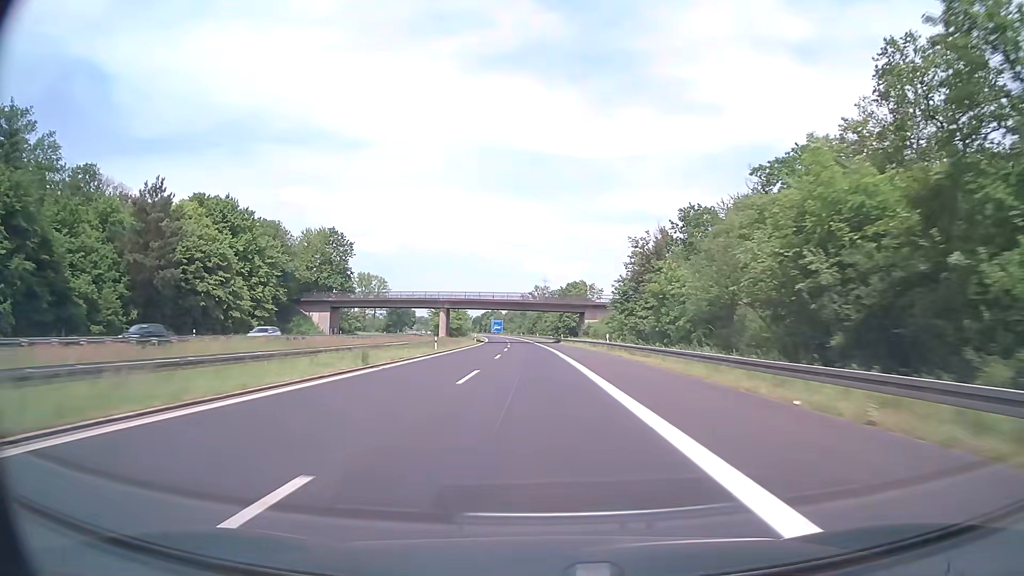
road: motorway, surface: asphalt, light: Day
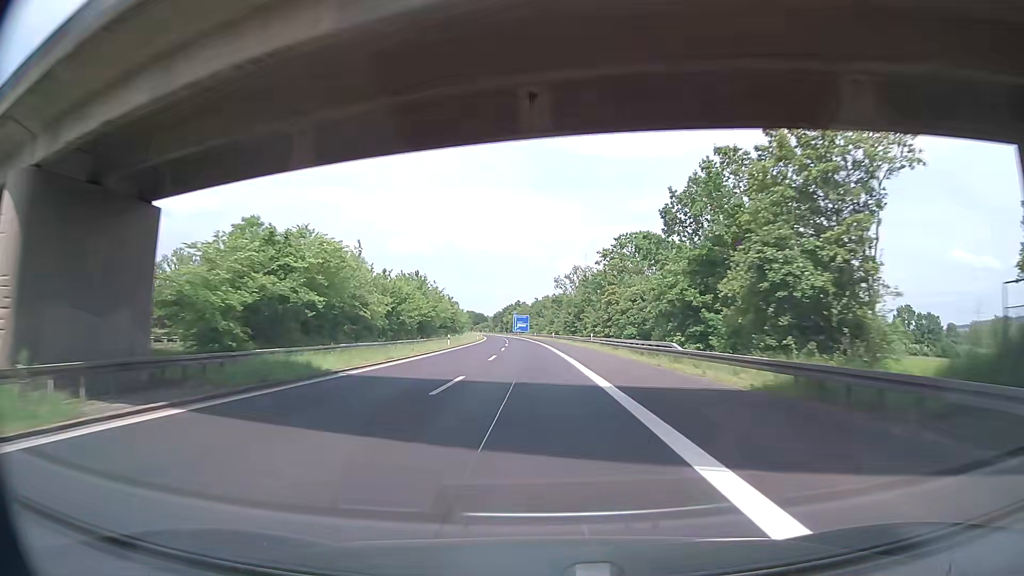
(-2.5, +95.1) m; -3°
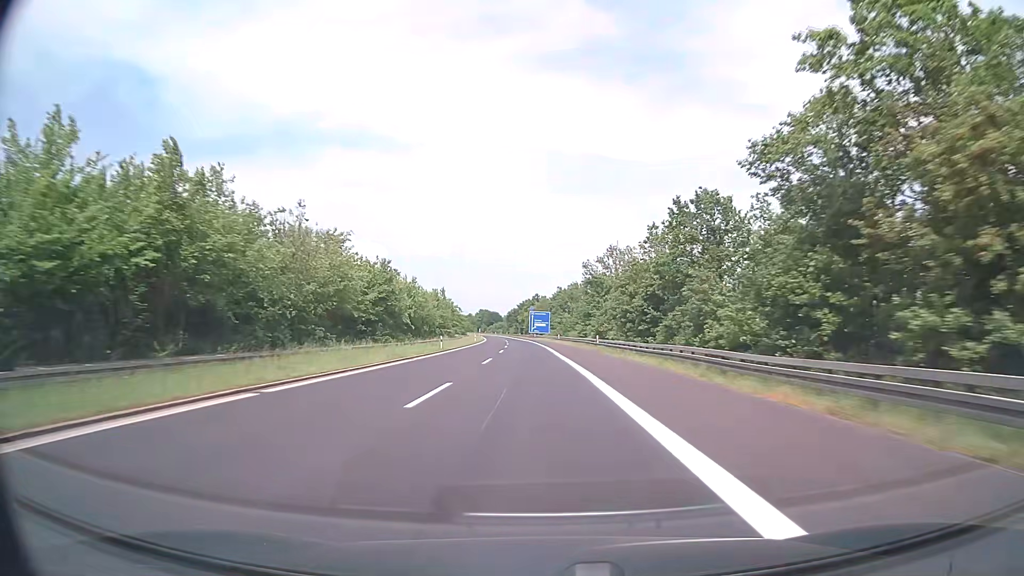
(-0.9, +57.0) m; -2°
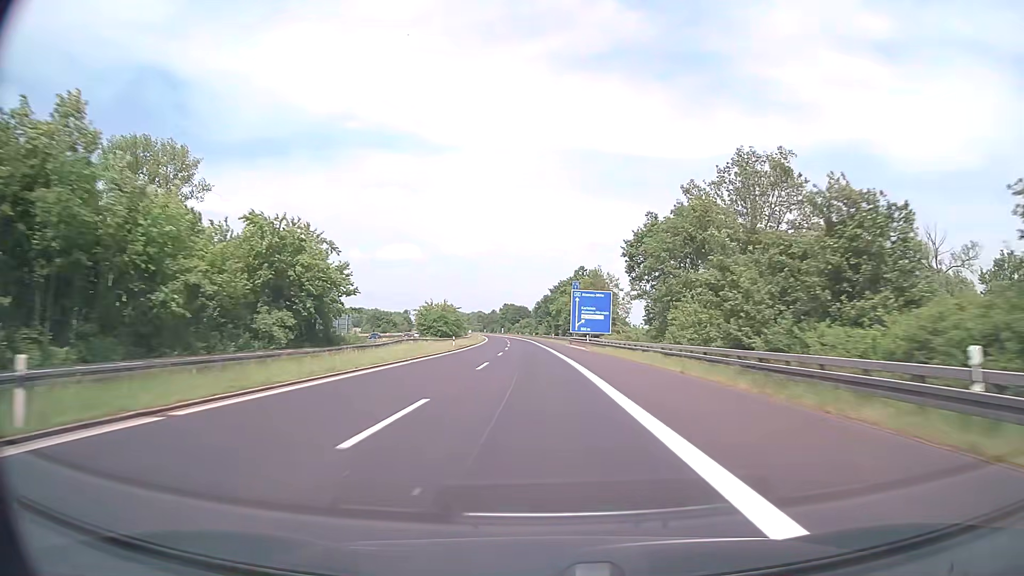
(-2.8, +95.0) m; -3°
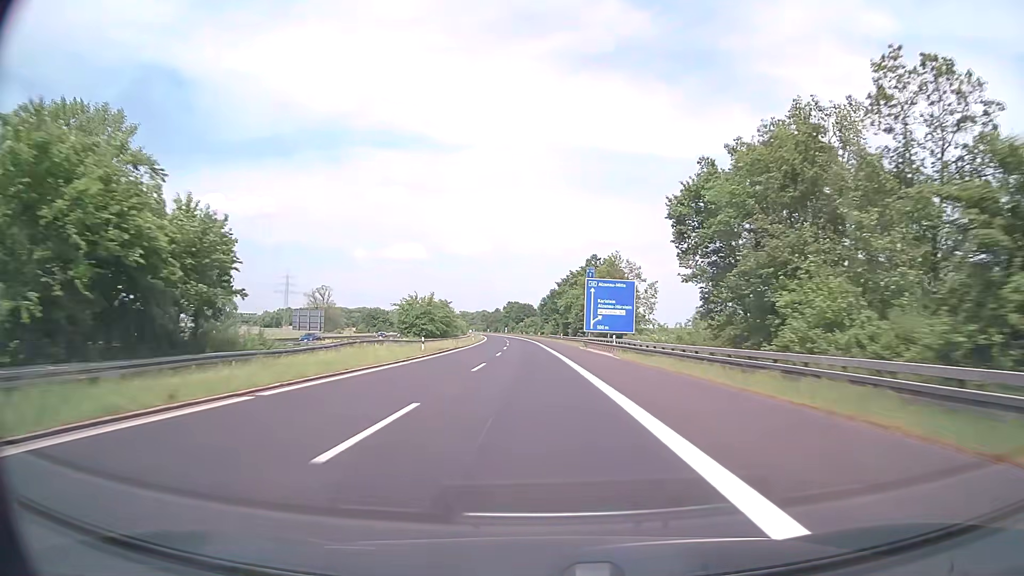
(-0.1, +19.0) m; -1°
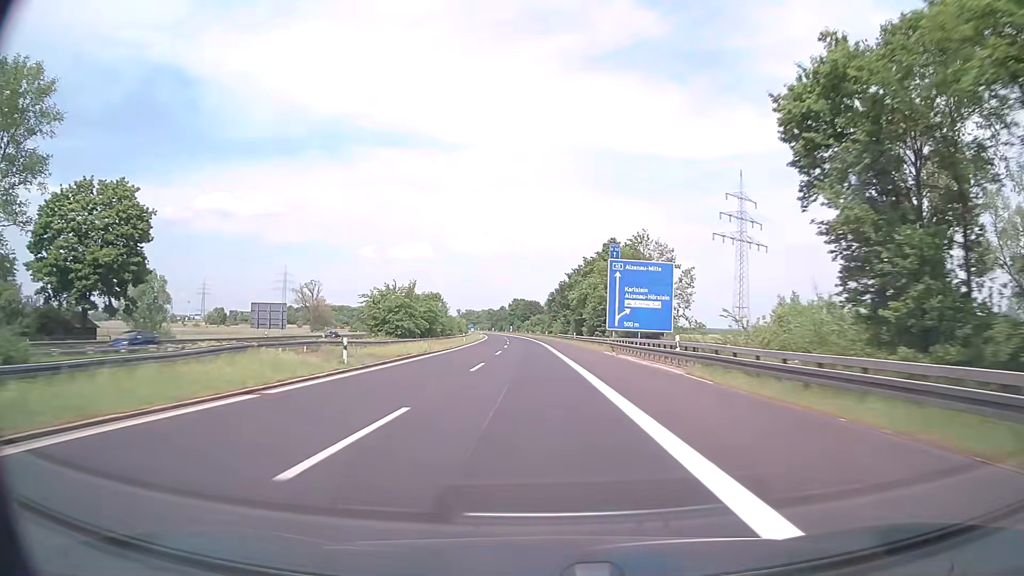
(-0.1, +19.0) m; -1°
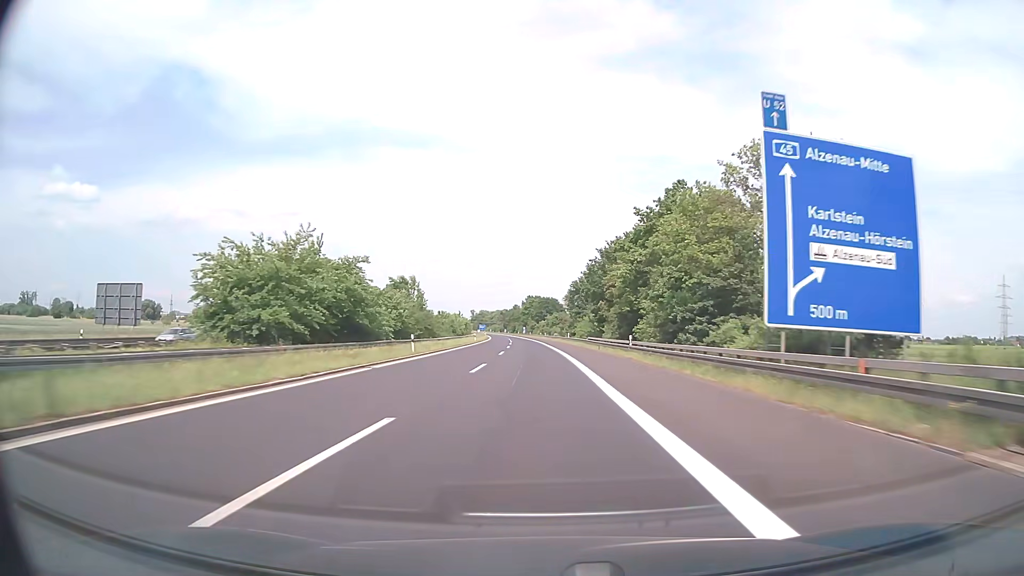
(-0.5, +38.1) m; -1°
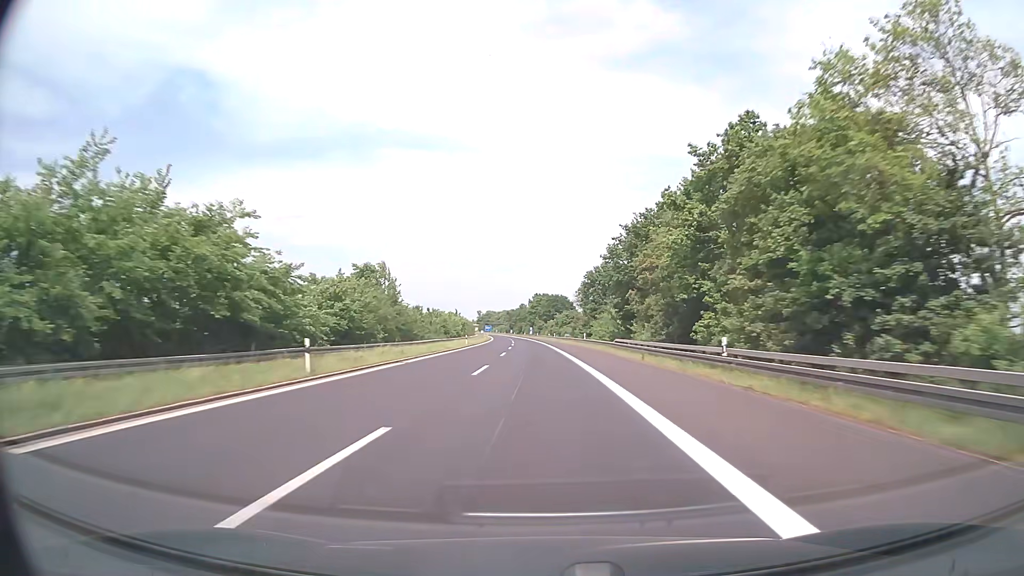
(-0.1, +19.0) m; -1°
(0, +10) (0, +20) (0, +30) (0, +40) (-1, +50) (-1, +60) (-1, +70) (-2, +80) (-2, +90) (-2, +100) m
